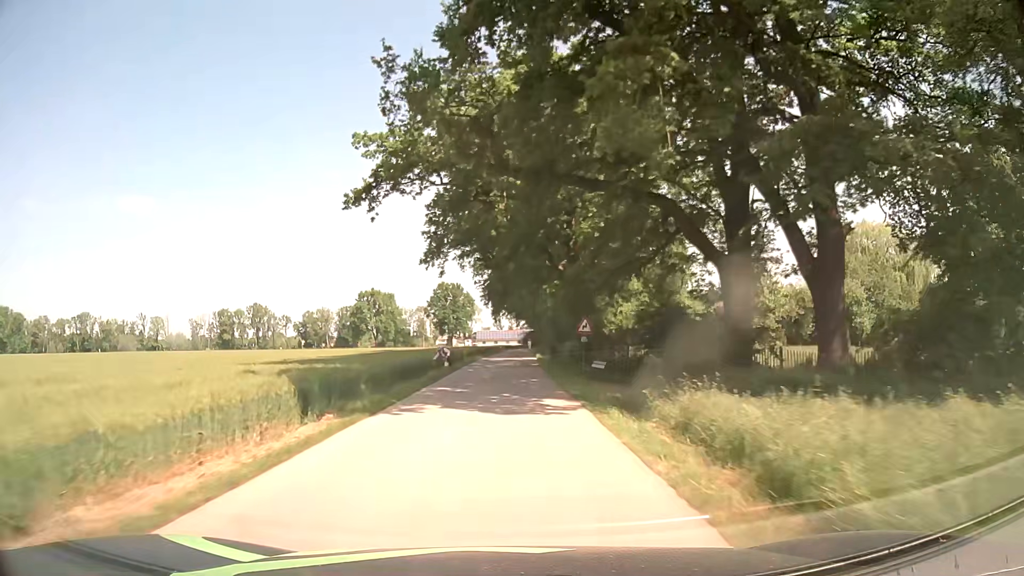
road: unclassified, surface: asphalt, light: Day
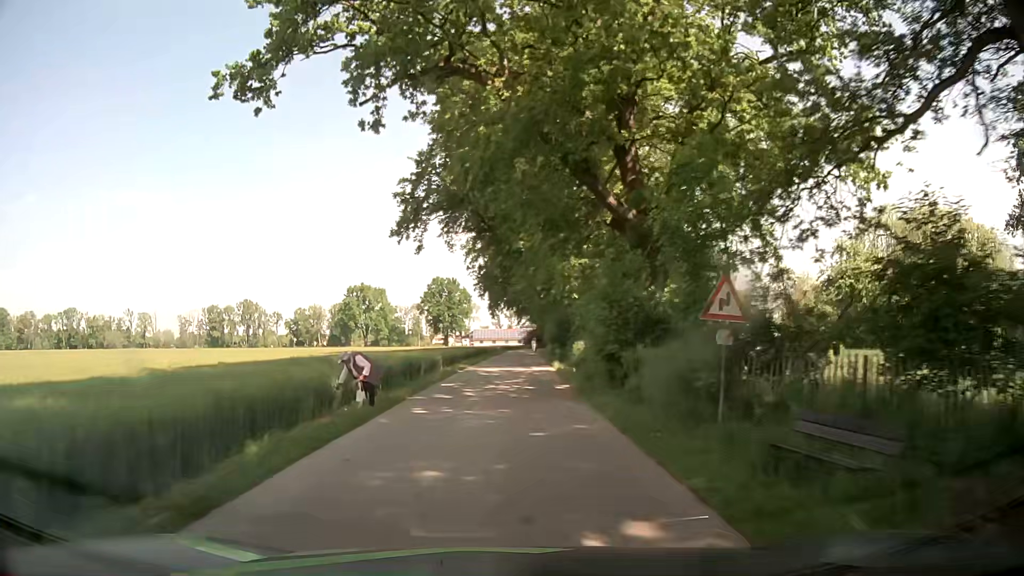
(-0.1, +17.8) m; 0°
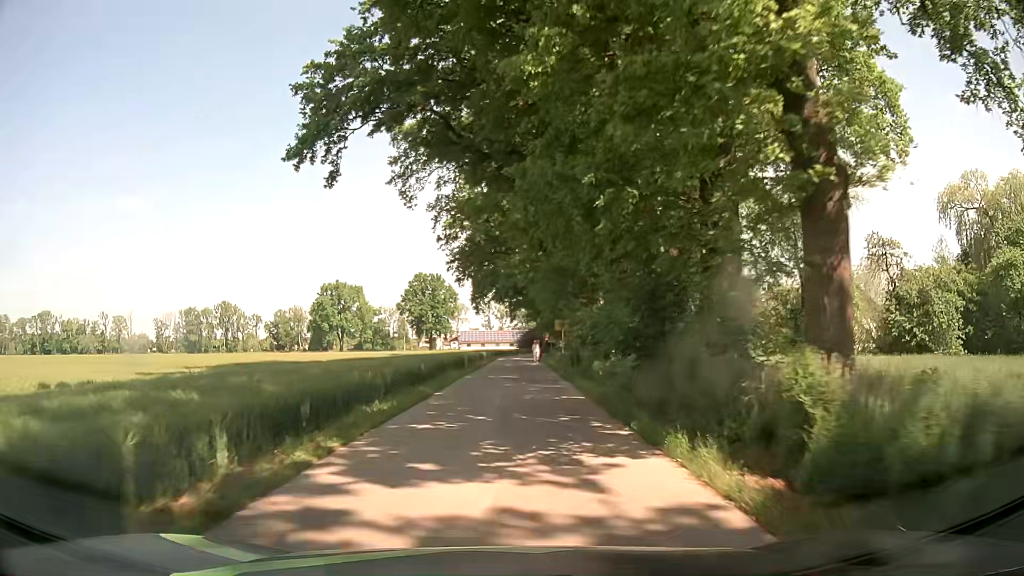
(+0.2, +23.7) m; 0°
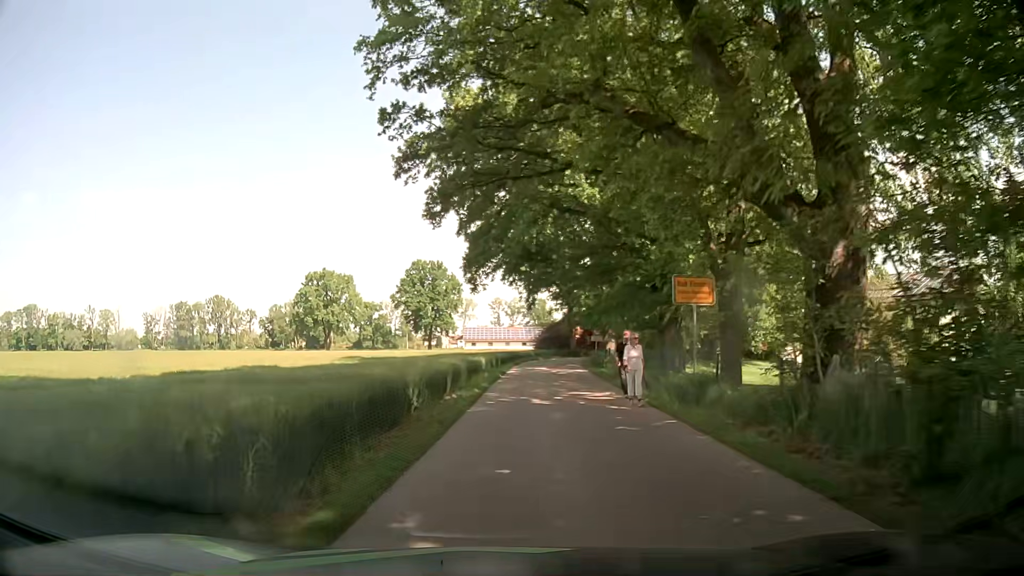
(-0.2, +28.7) m; -1°
